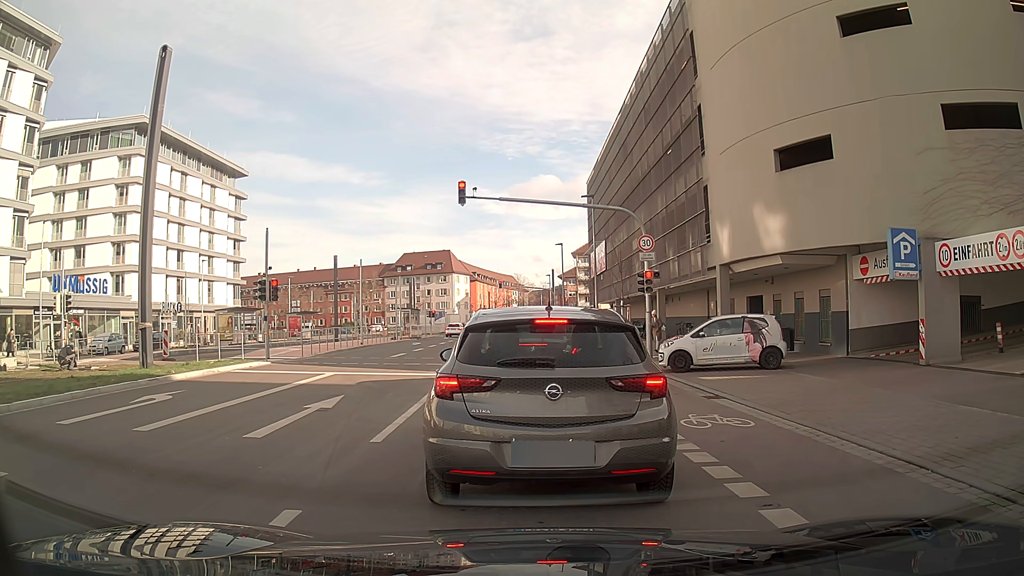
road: secondary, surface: asphalt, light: Day
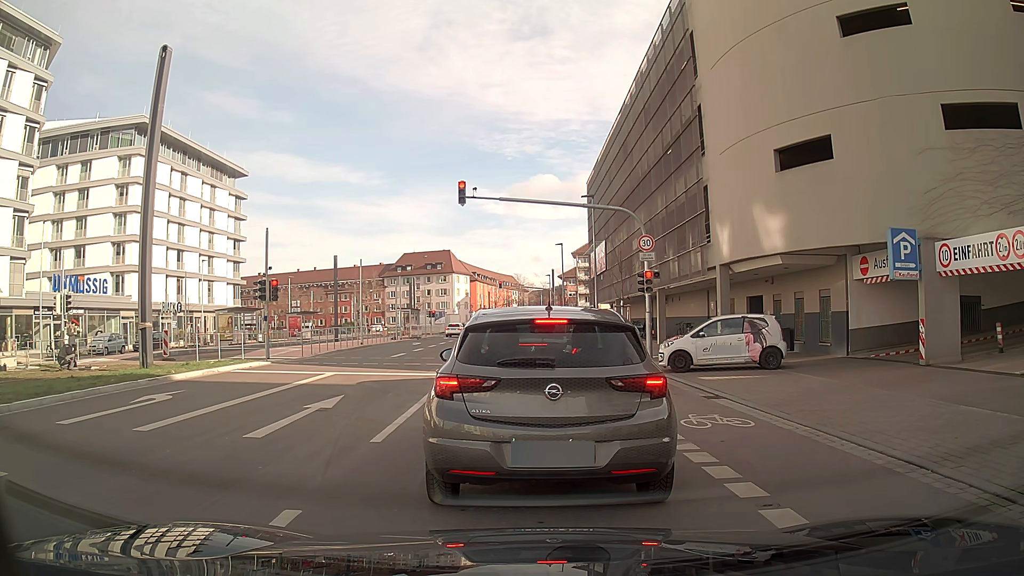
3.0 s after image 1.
(0.0, 0.0) m; 0°
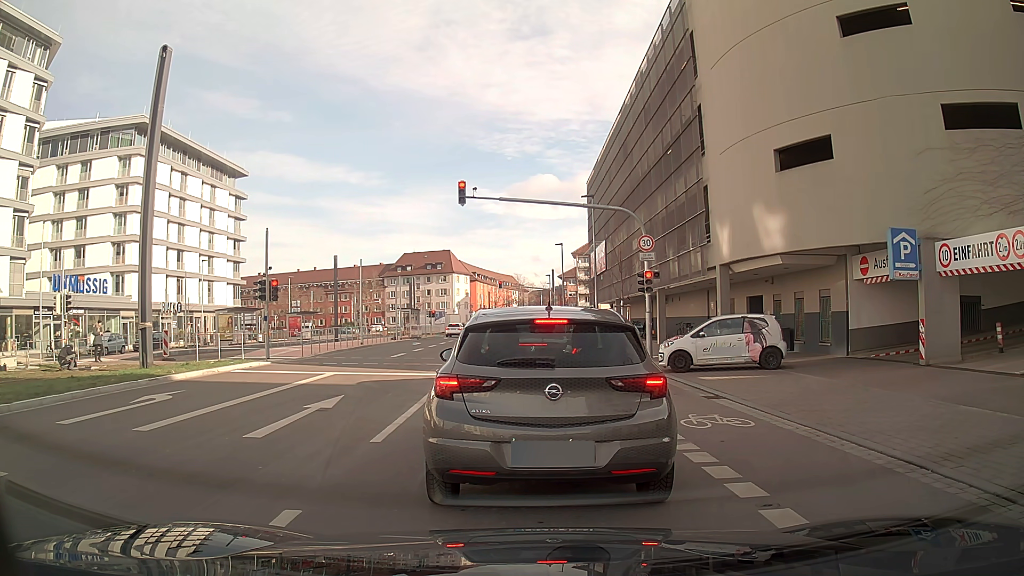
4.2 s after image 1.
(0.0, 0.0) m; 0°
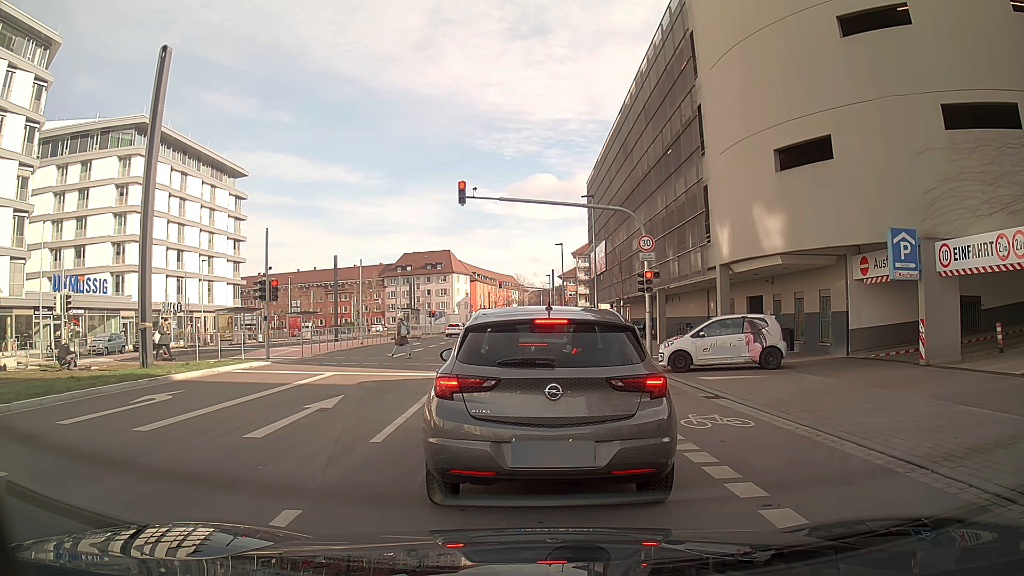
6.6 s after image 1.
(0.0, 0.0) m; 0°
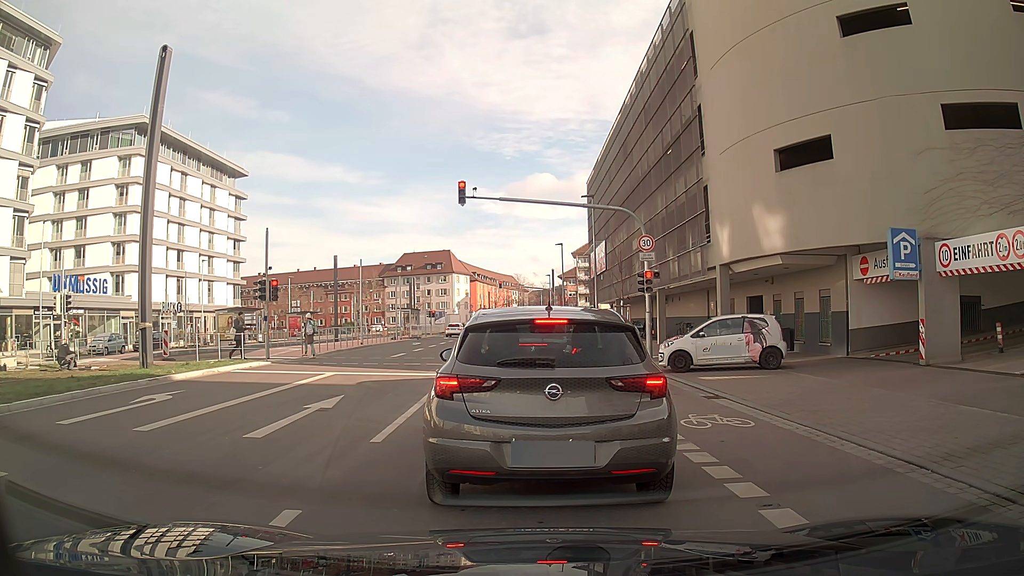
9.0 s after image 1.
(0.0, 0.0) m; 0°
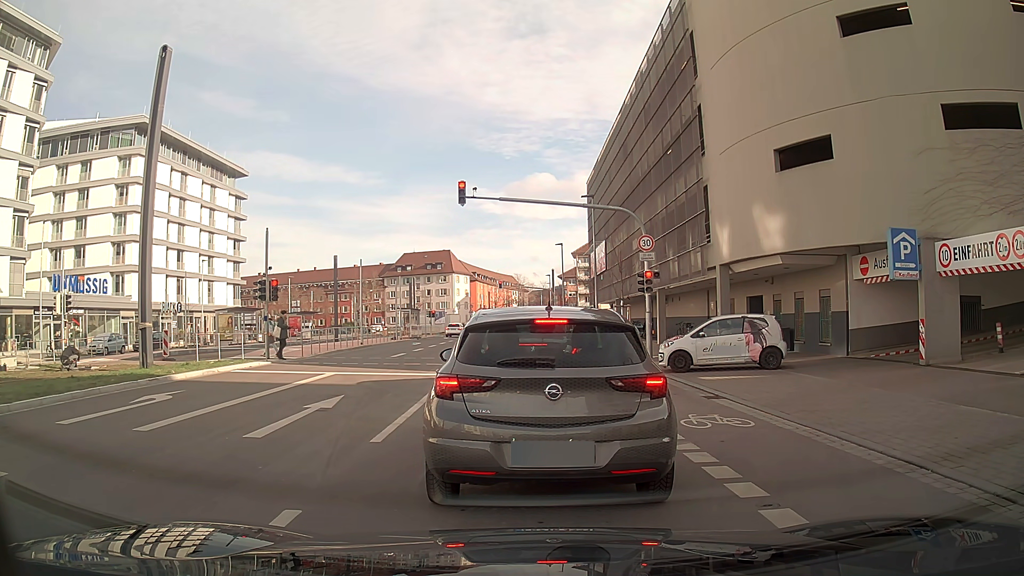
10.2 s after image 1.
(0.0, 0.0) m; 0°
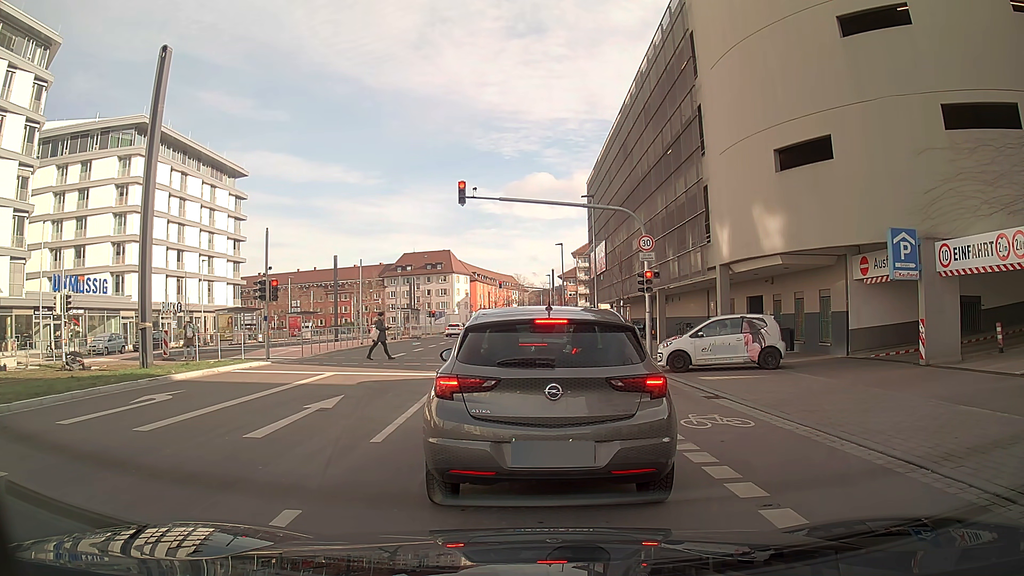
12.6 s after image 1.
(0.0, 0.0) m; 0°
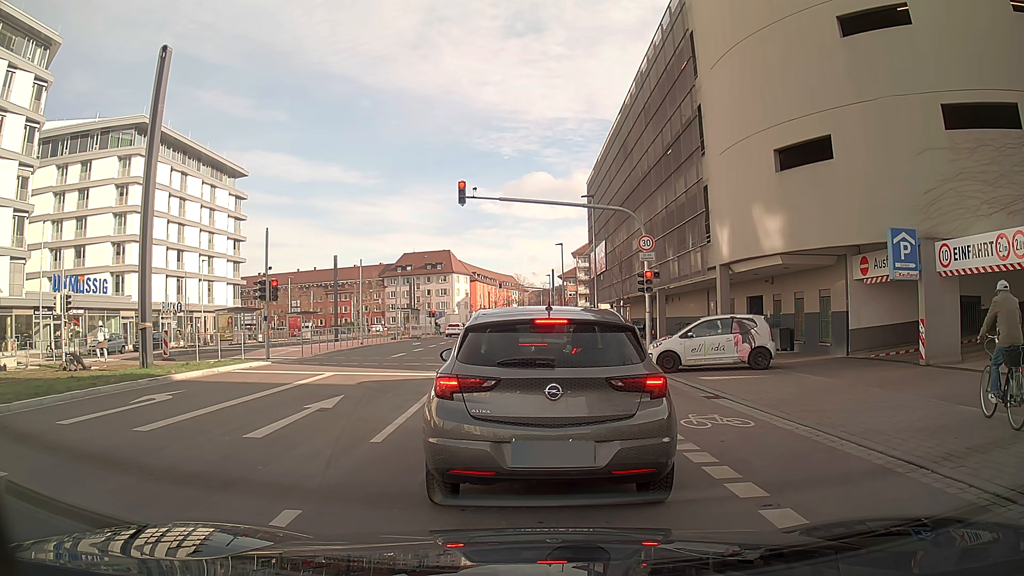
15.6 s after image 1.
(0.0, 0.0) m; 0°
(0, +10) (-1, +20) (-2, +30) (-3, +40) (-4, +50) (-4, +60) (-5, +70) (-6, +80) (-6, +90) (-6, +100) m
